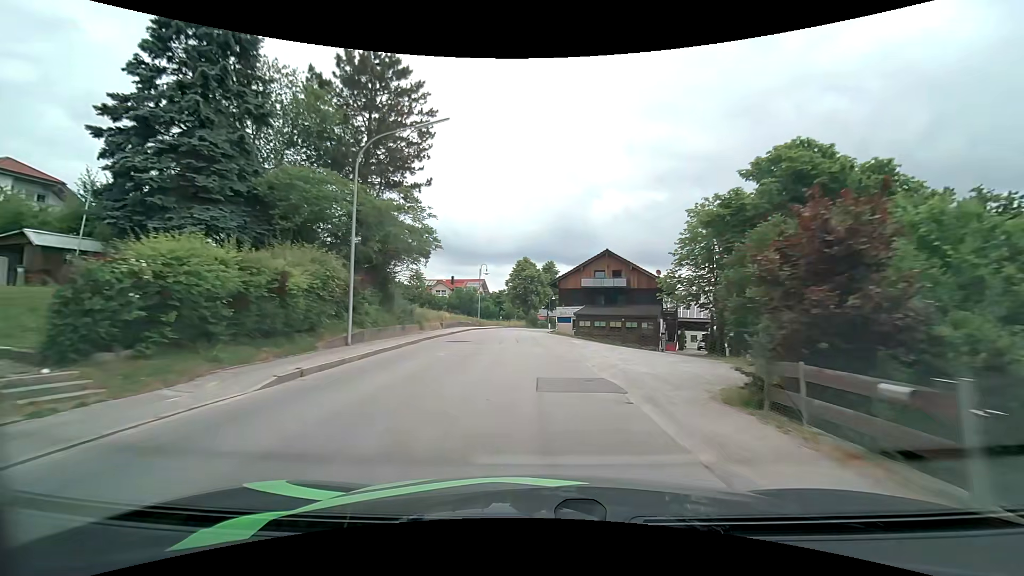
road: secondary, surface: asphalt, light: Day
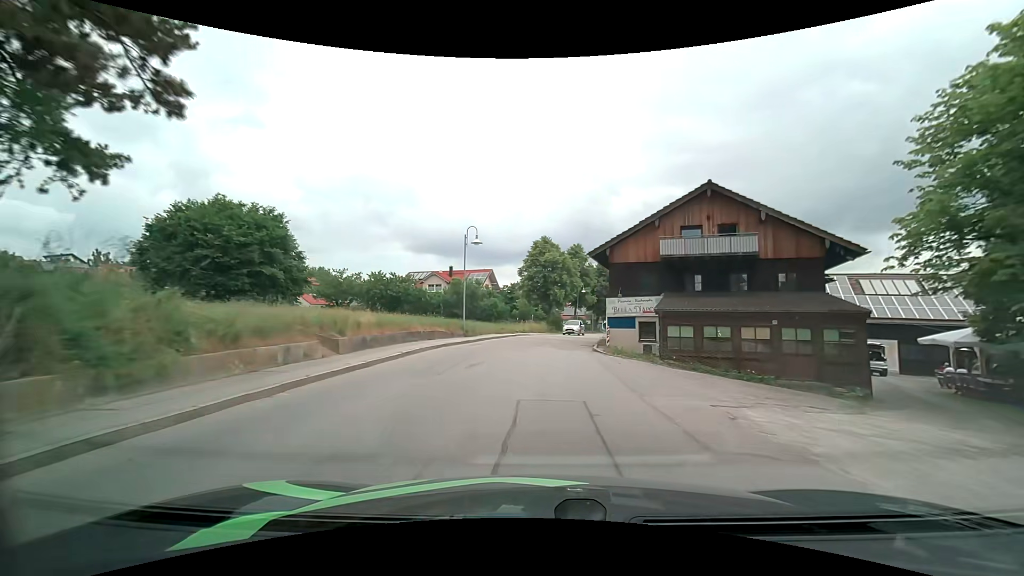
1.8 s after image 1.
(-0.6, +24.4) m; -2°
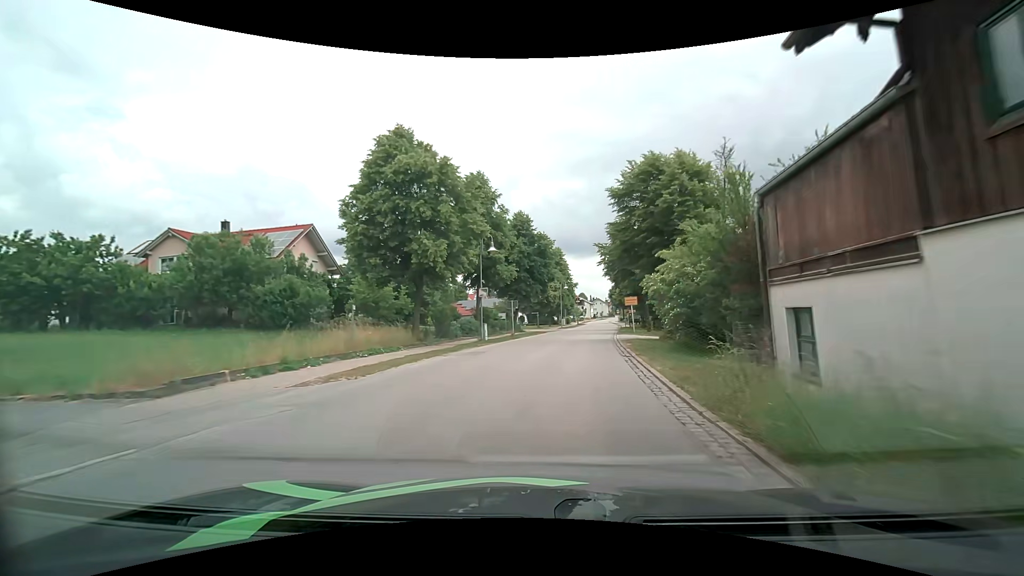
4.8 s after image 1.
(+2.7, +38.9) m; +10°
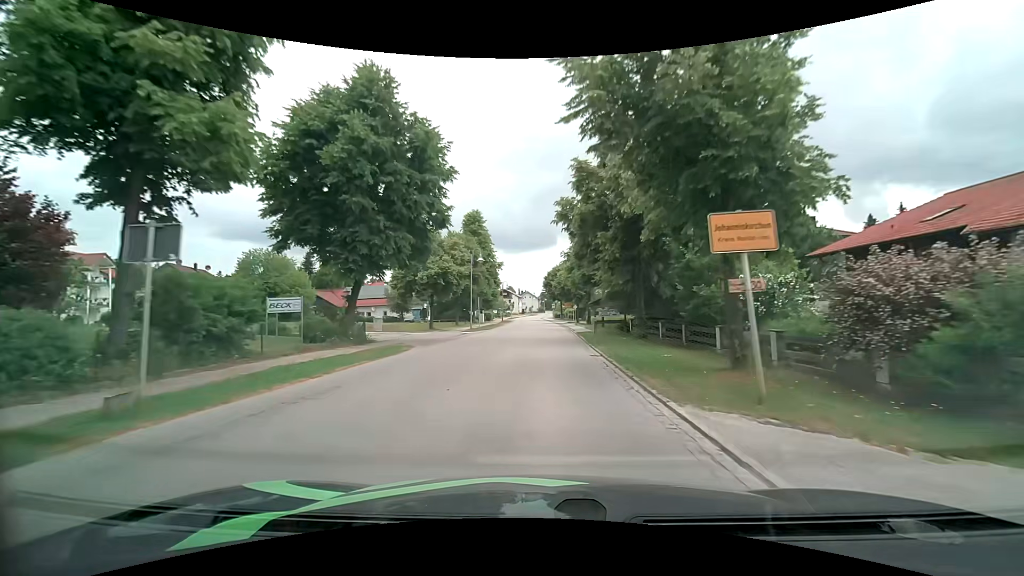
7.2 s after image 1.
(+2.8, +31.5) m; +9°
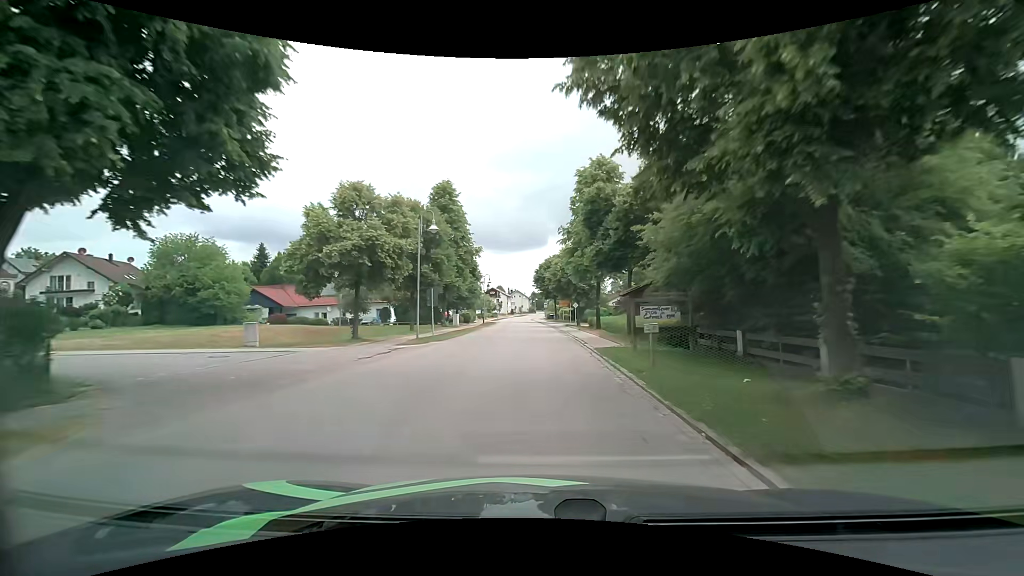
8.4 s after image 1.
(0.0, +15.9) m; 0°
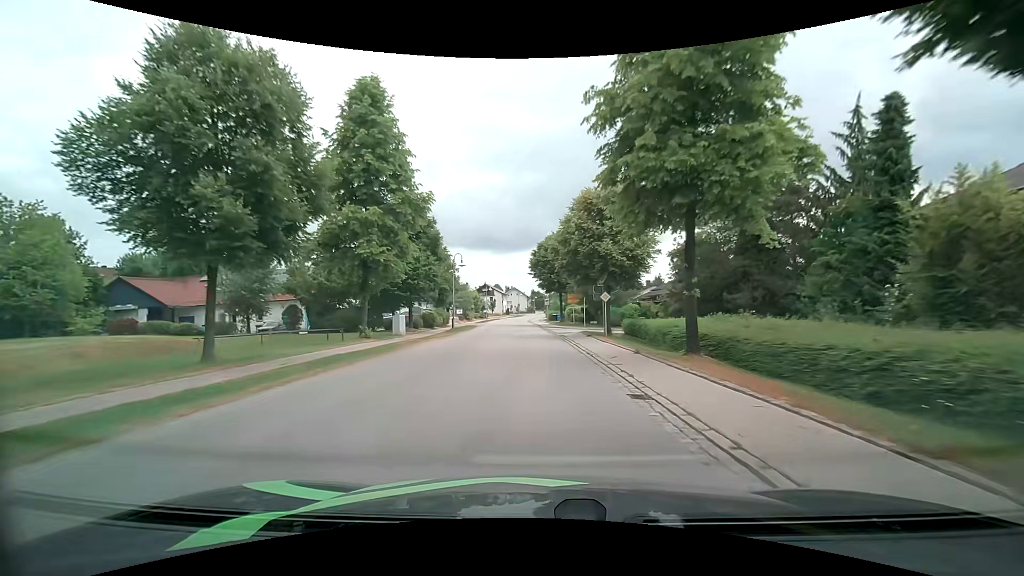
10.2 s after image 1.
(+0.2, +24.0) m; 0°
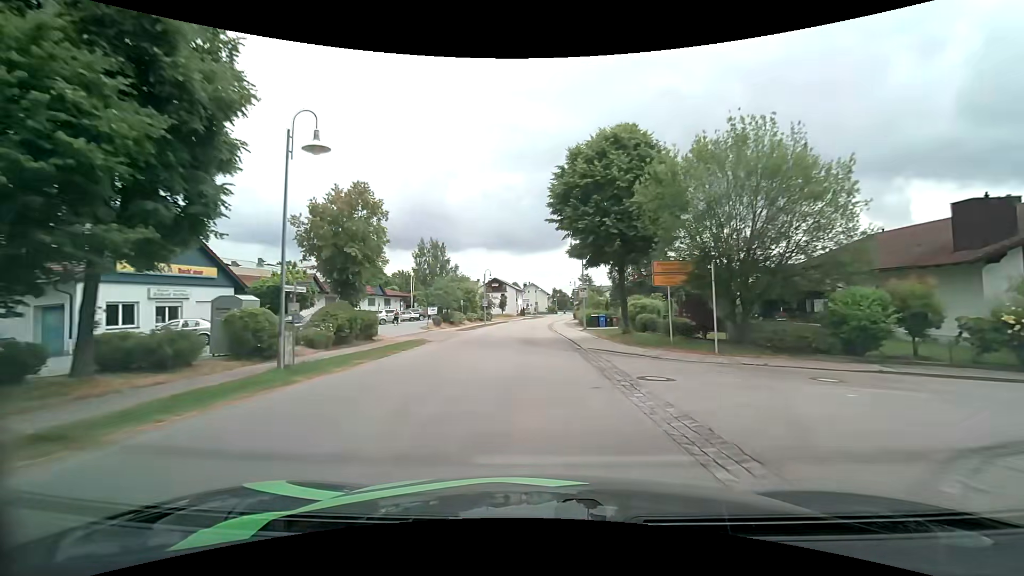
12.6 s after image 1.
(-0.6, +32.6) m; -2°
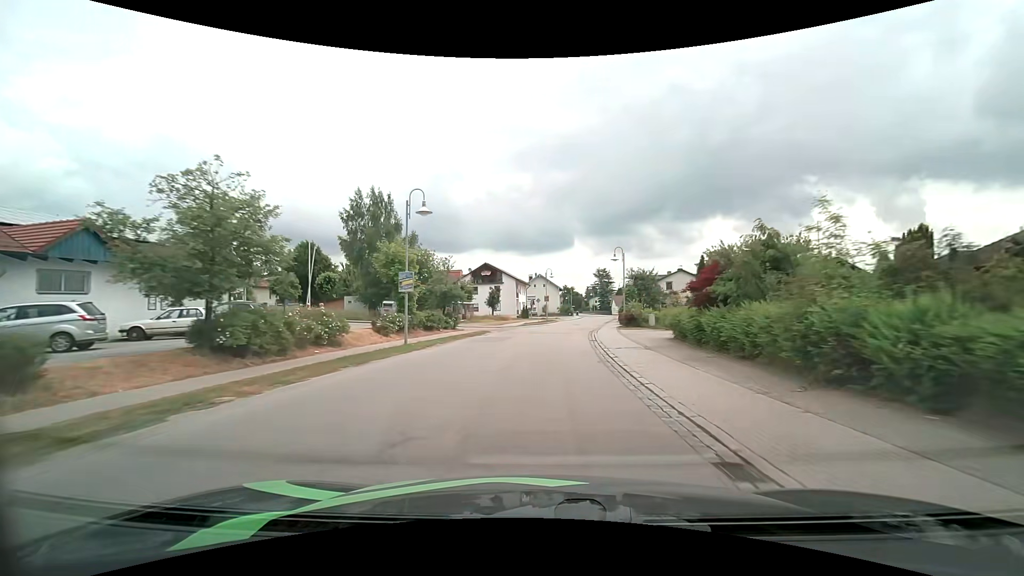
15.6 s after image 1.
(-0.9, +40.9) m; -1°
(0, +10) (0, +20) (+1, +30) (+2, +40) (+4, +50) (+5, +60) (+7, +70) (+9, +79) (+11, +89) (+12, +99) m
